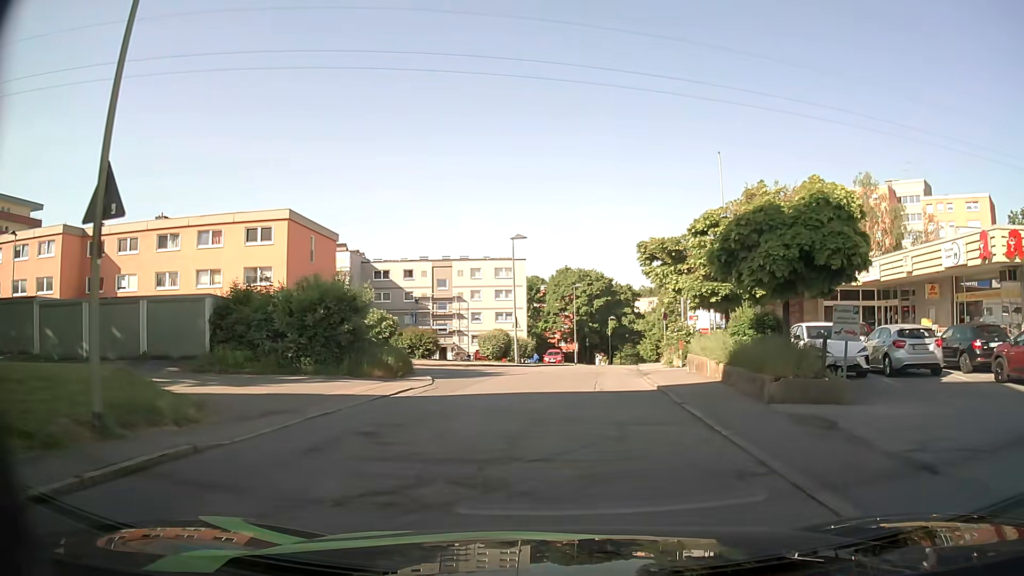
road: residential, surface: asphalt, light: Day
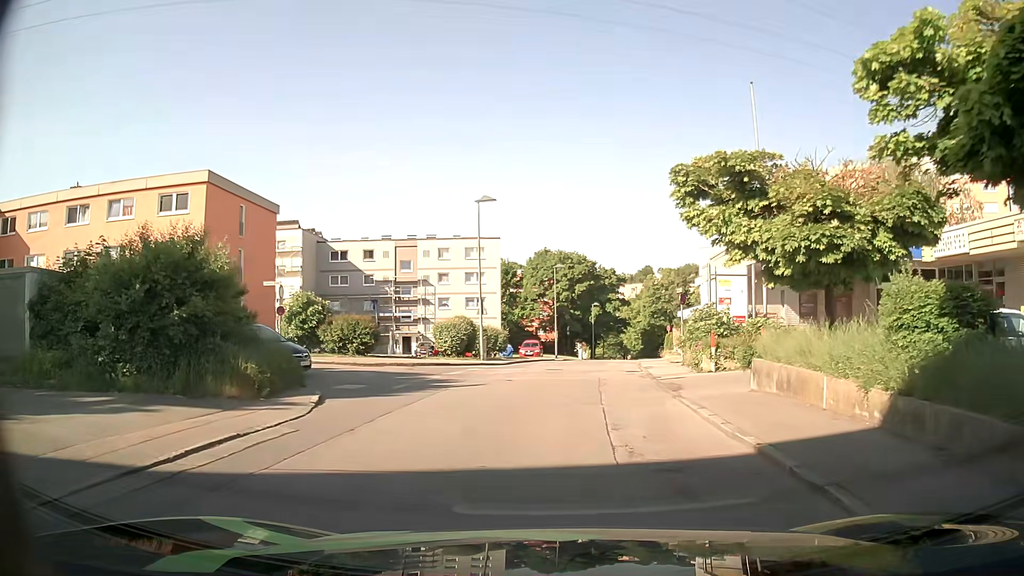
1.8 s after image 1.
(+0.2, +9.2) m; +3°
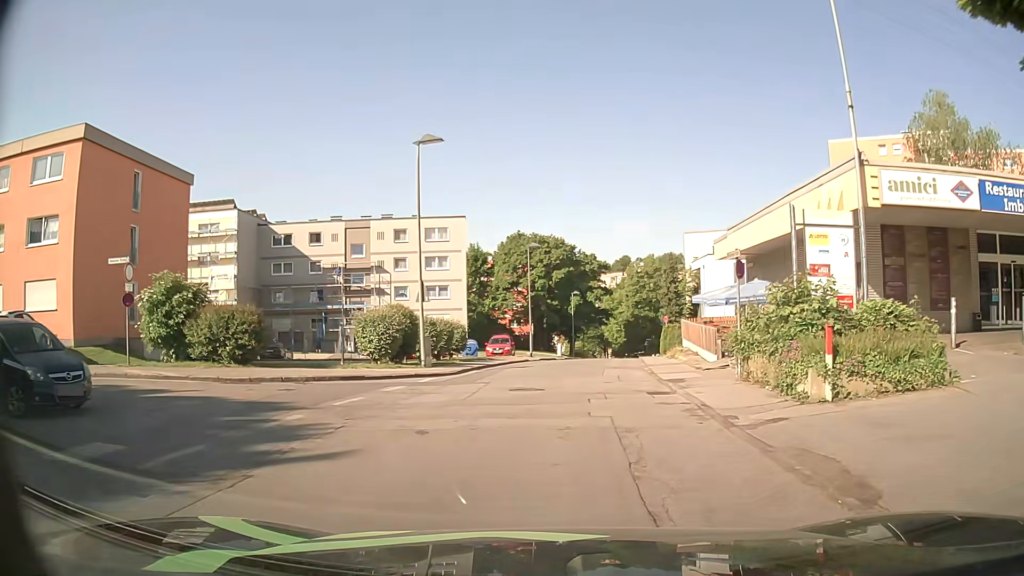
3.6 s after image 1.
(+0.1, +10.0) m; +1°
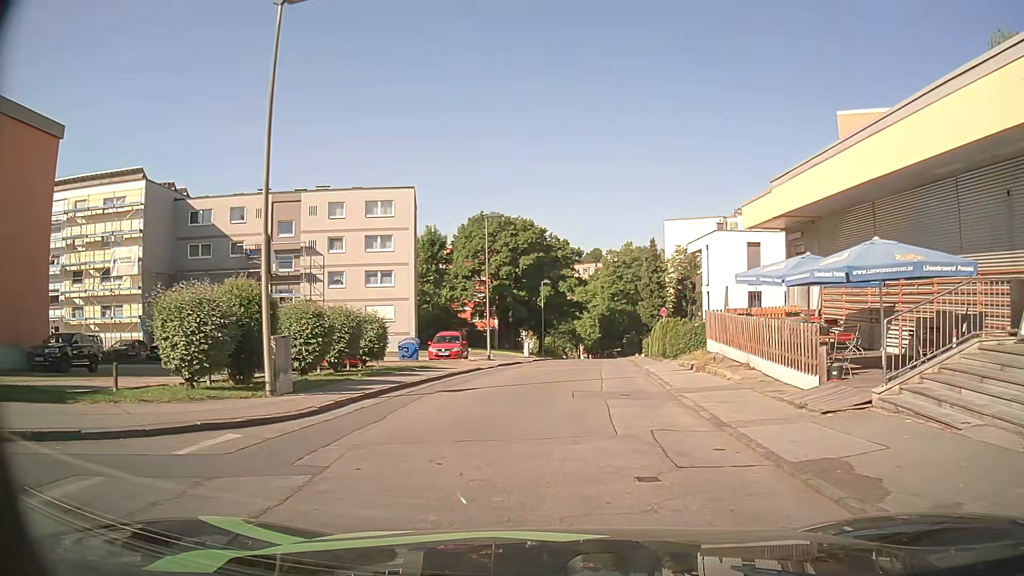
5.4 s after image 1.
(+0.3, +11.1) m; +2°
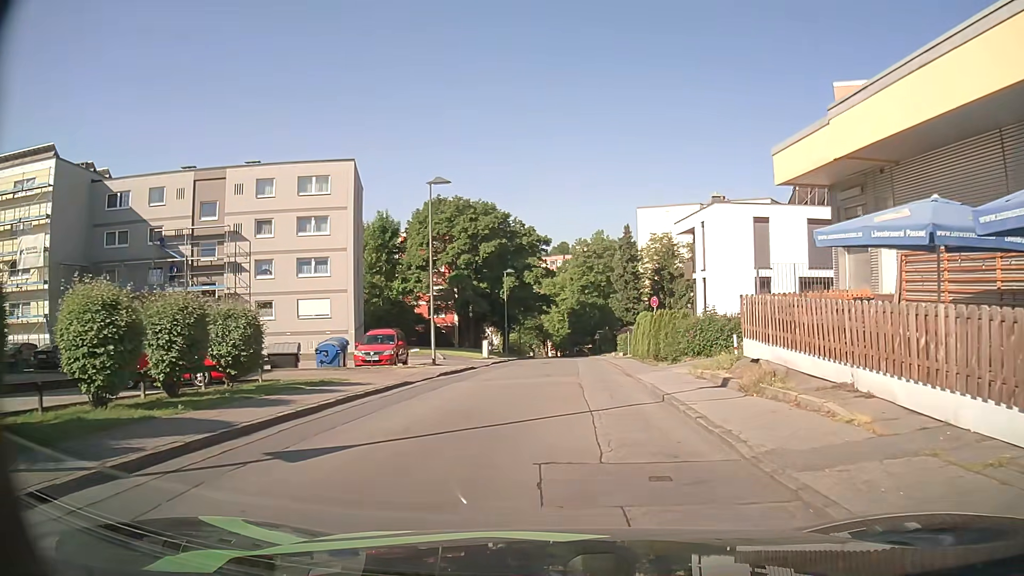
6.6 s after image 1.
(+0.3, +7.9) m; +4°
(0, +10) (0, +20) (+1, +30) (+1, +40) (+2, +50) (+2, +60) (+2, +70) (+2, +80) (+2, +90) (+1, +100) m
